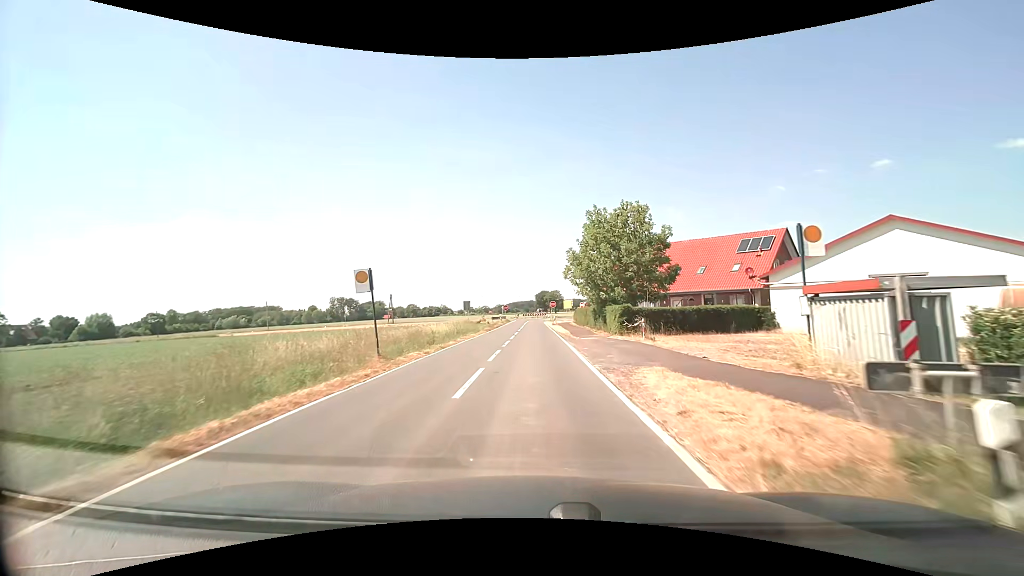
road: secondary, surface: asphalt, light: Day
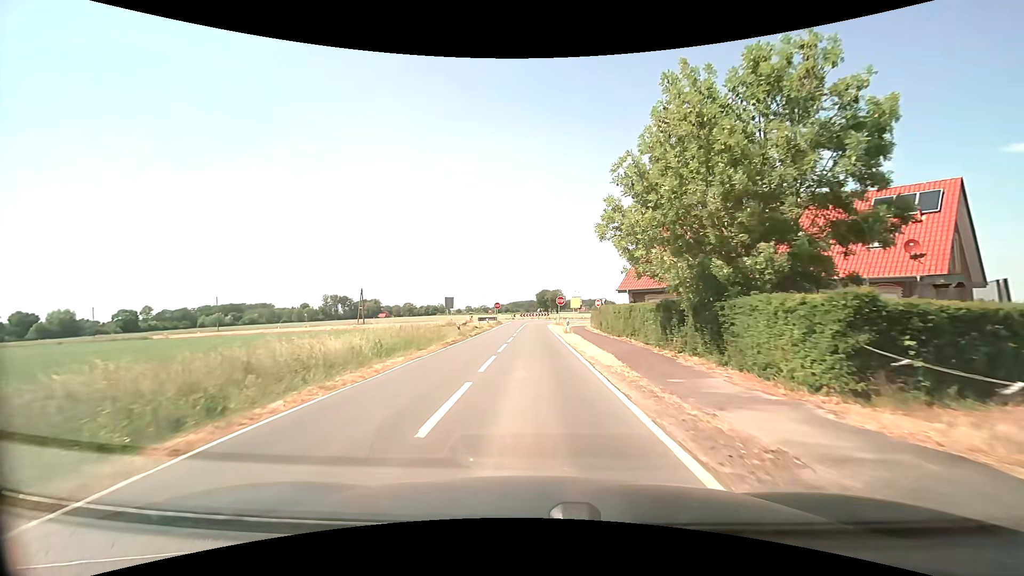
(+0.1, +20.5) m; 0°
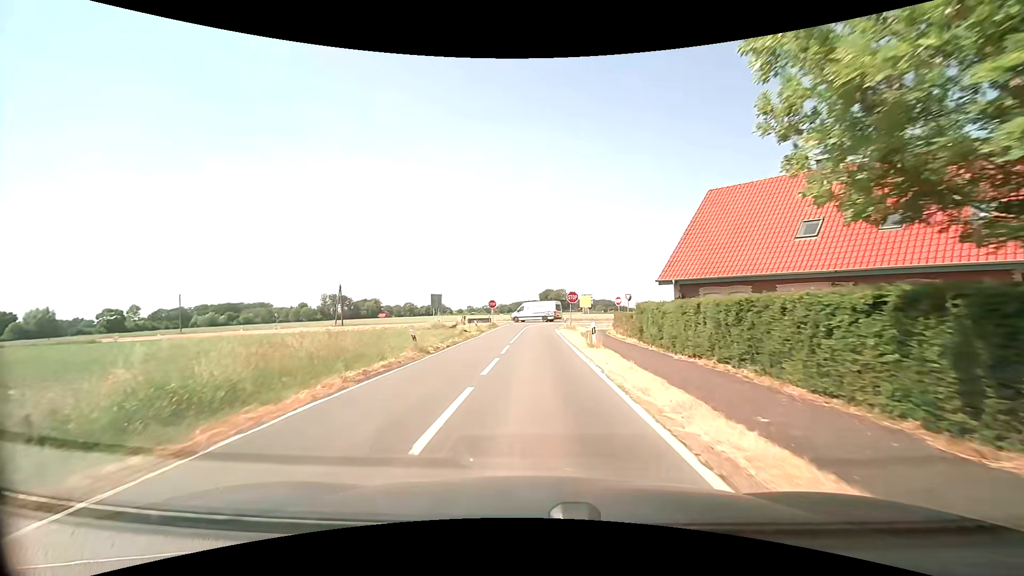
(-0.1, +12.6) m; -1°
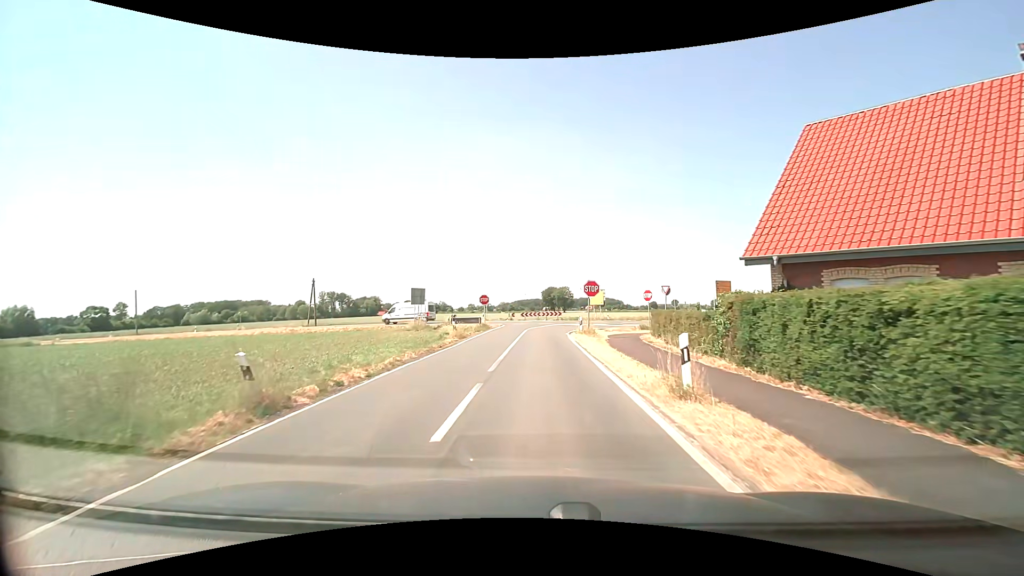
(0.0, +11.4) m; -1°
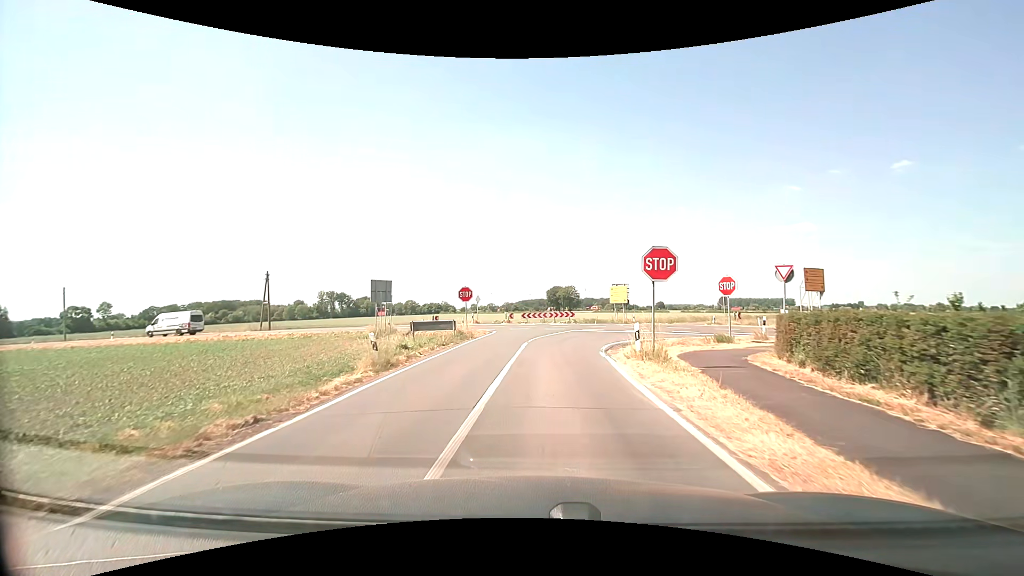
(+0.1, +14.2) m; 0°
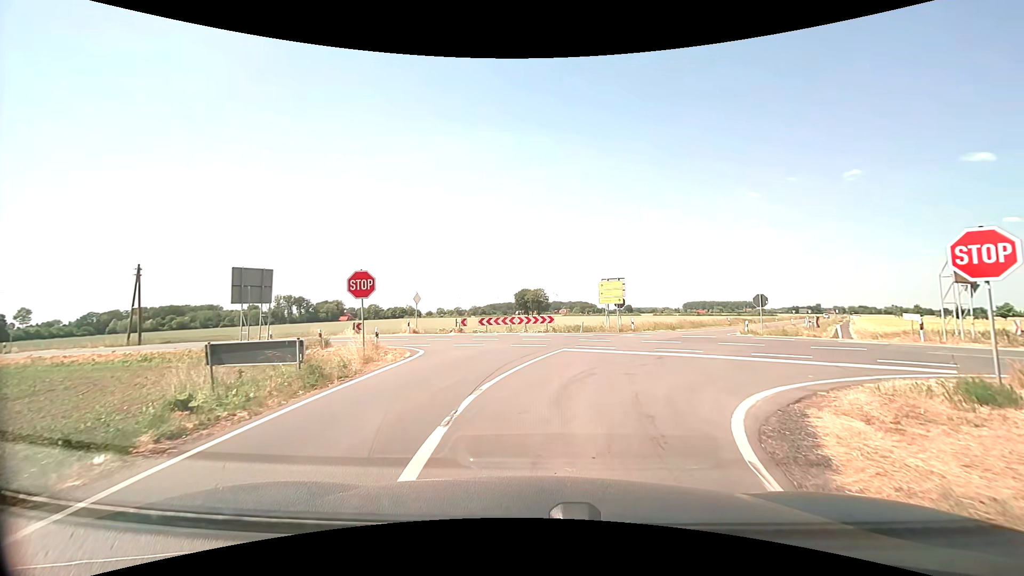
(+0.2, +14.0) m; +3°
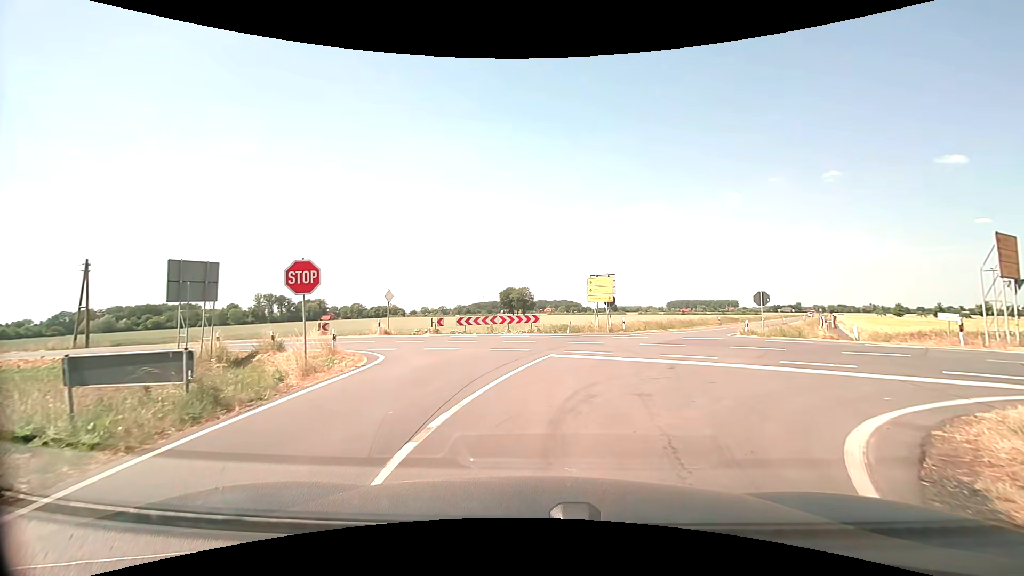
(0.0, +2.9) m; +2°
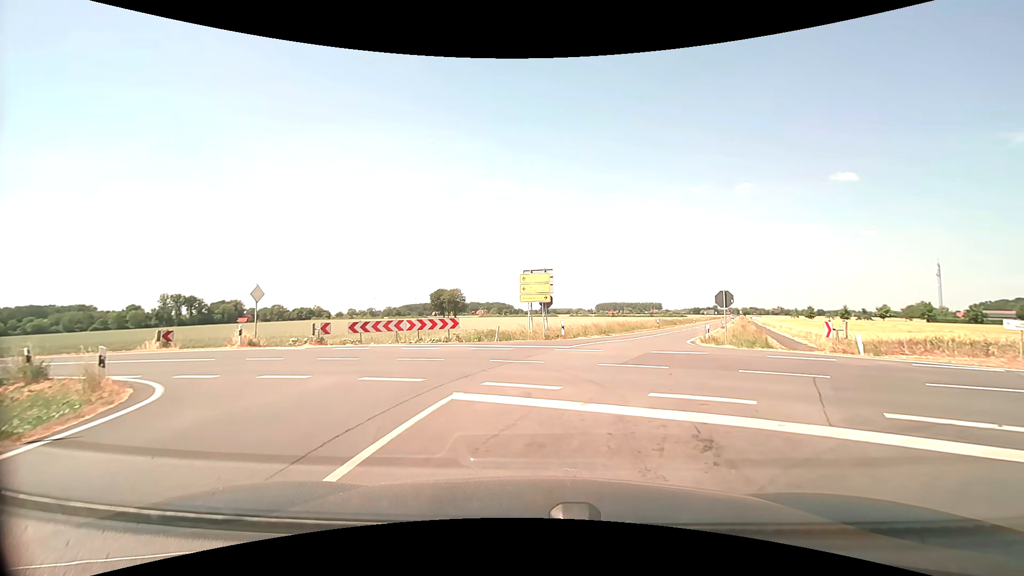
(+0.4, +6.6) m; +7°
(+1, +10) (+3, +20) (+7, +29) (+10, +38) (+14, +48) (+18, +57) (+22, +66) (+26, +75) (+29, +85) (+33, +94) m
